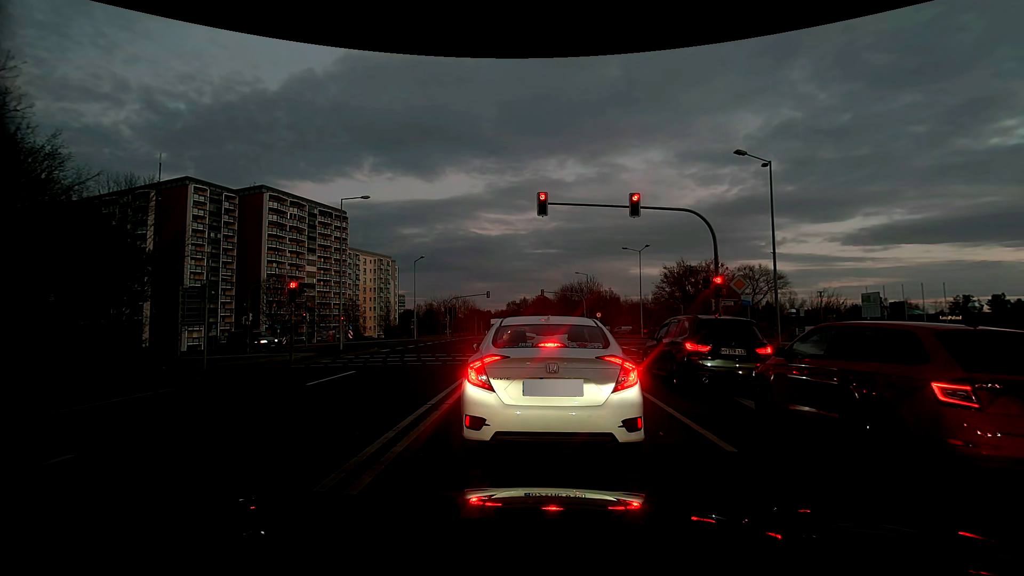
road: secondary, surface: asphalt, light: Dusk
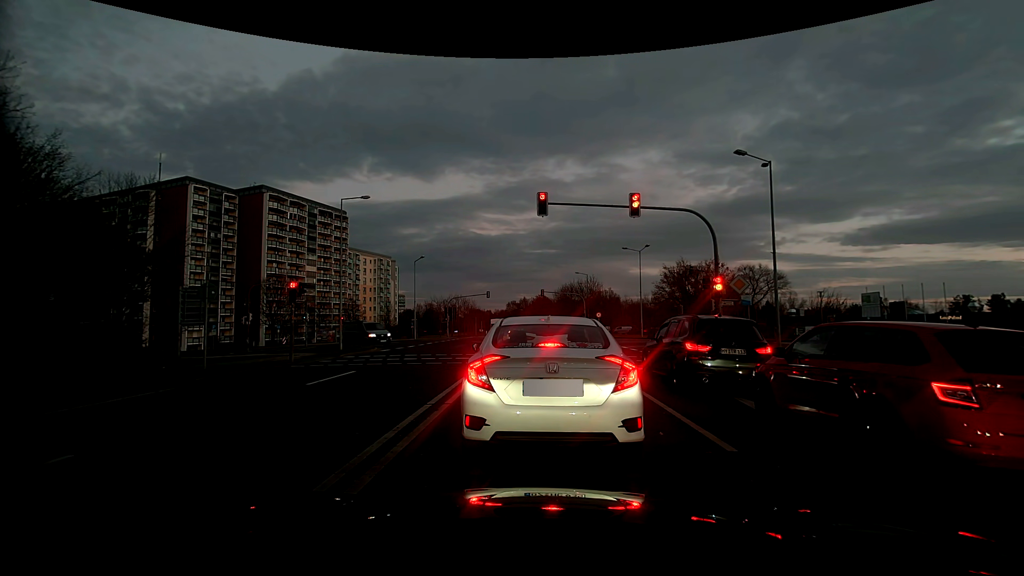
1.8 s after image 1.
(0.0, 0.0) m; 0°
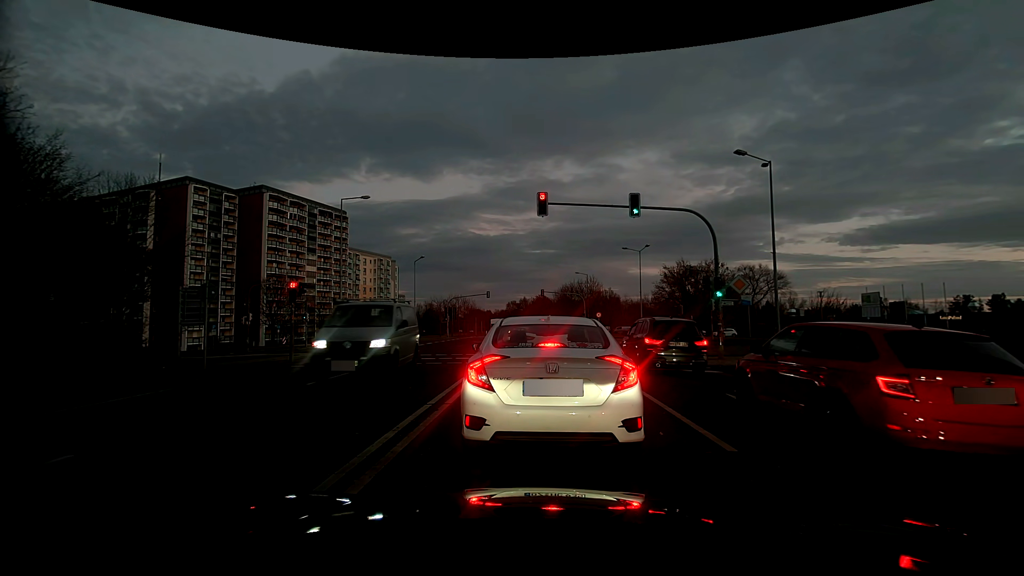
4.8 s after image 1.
(0.0, 0.0) m; 0°
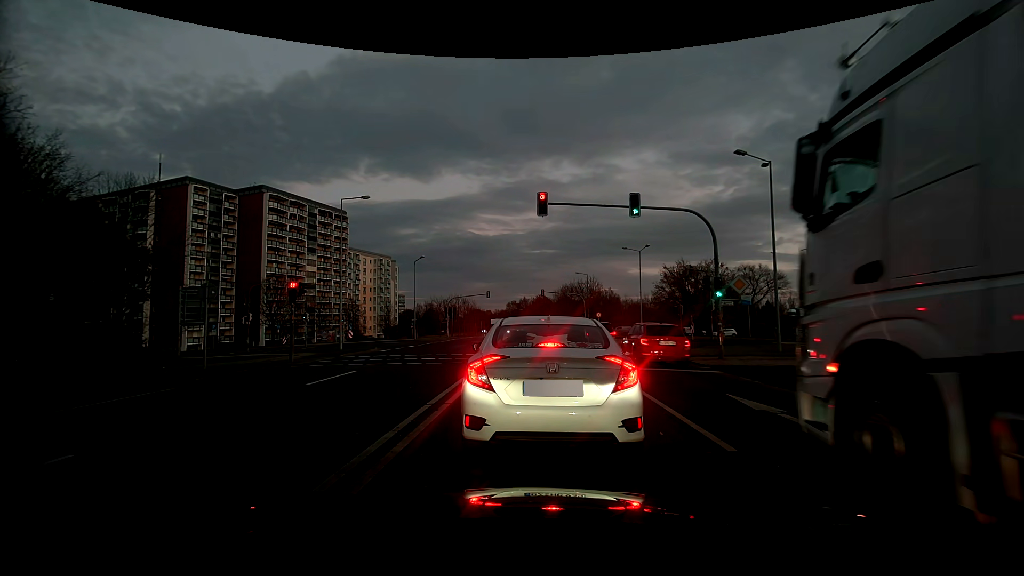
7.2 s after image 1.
(0.0, 0.0) m; 0°
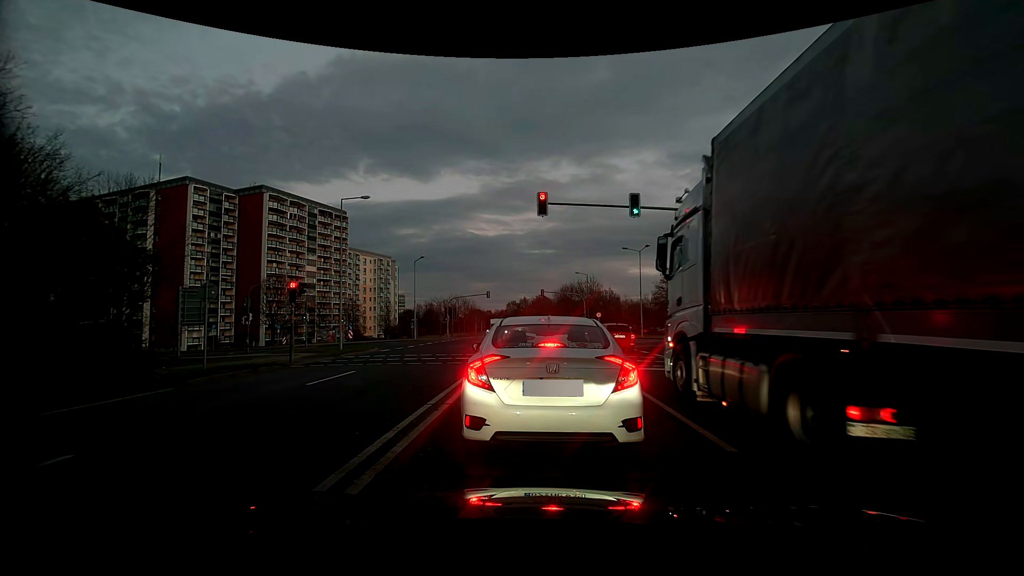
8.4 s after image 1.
(0.0, 0.0) m; 0°
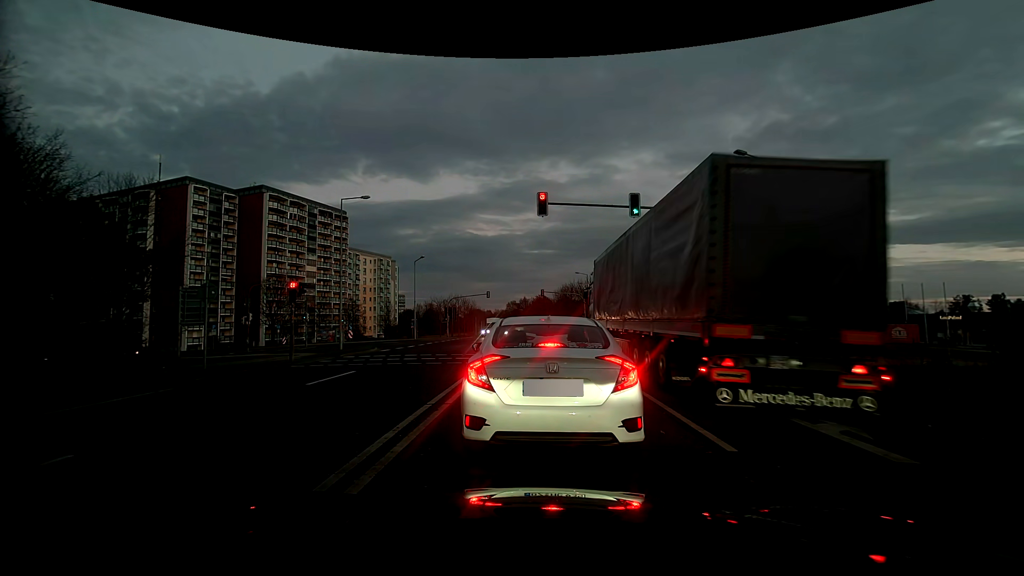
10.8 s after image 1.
(0.0, 0.0) m; 0°
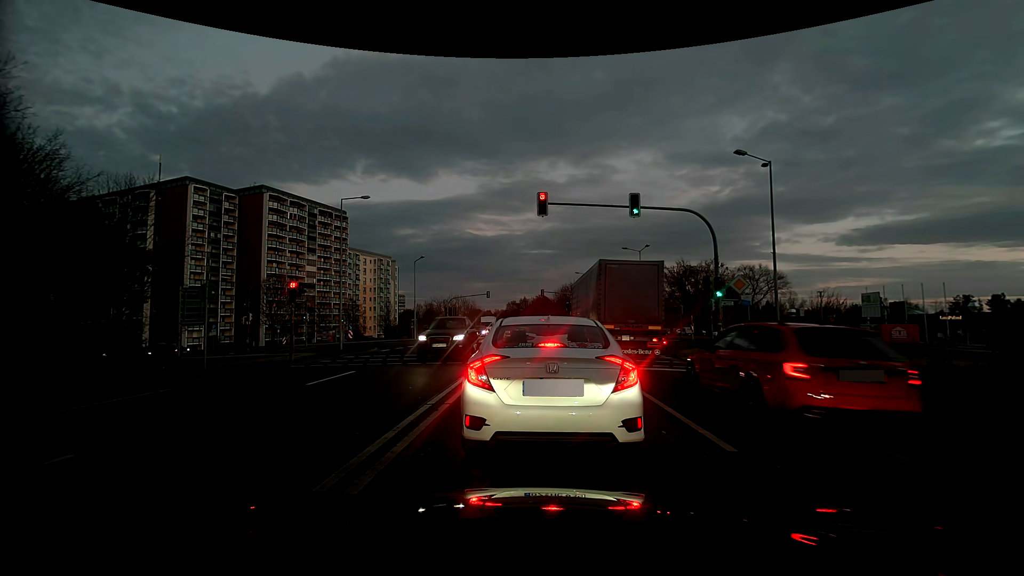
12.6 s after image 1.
(0.0, 0.0) m; 0°
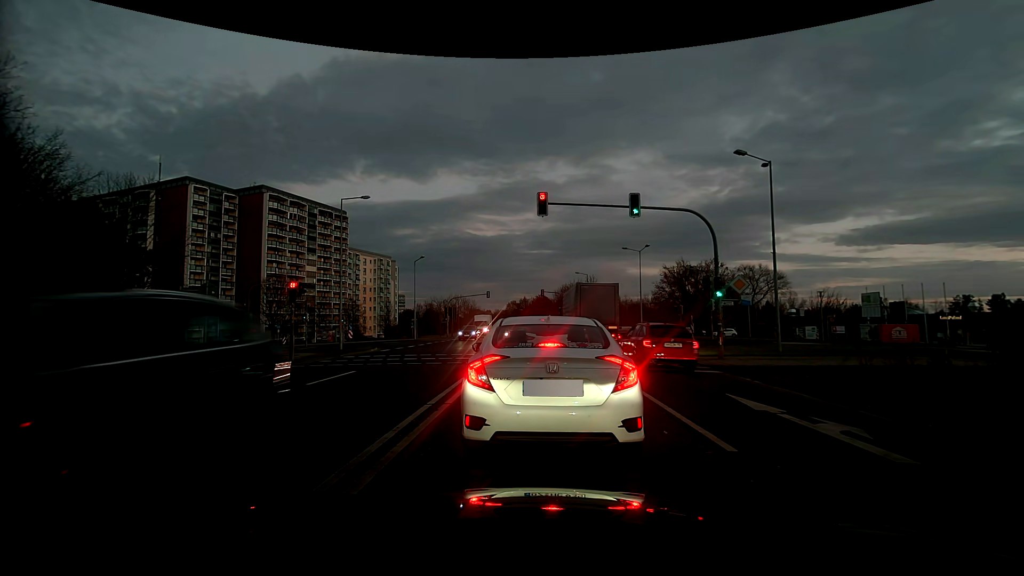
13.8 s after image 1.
(0.0, 0.0) m; 0°
